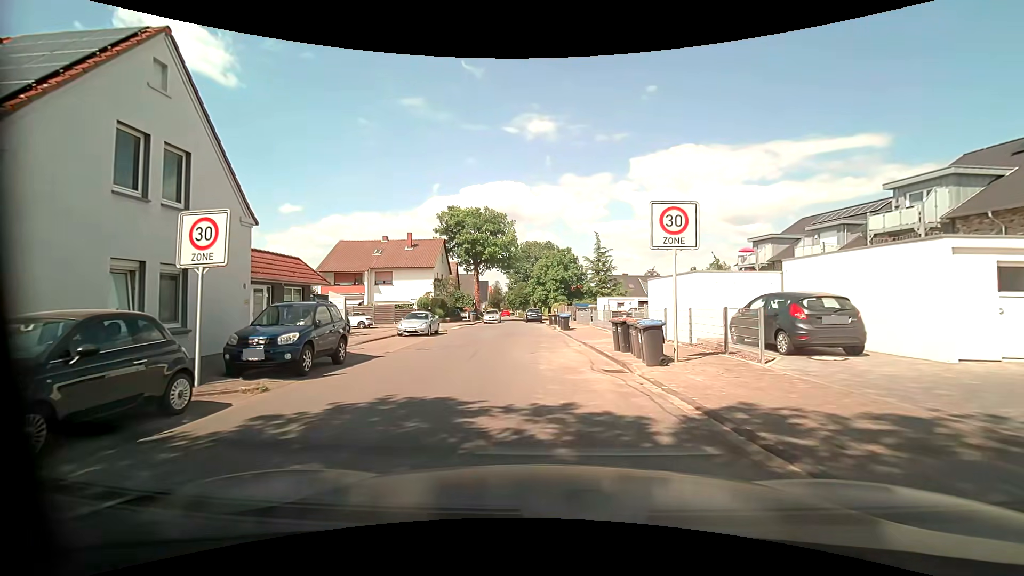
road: unclassified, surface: asphalt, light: Day
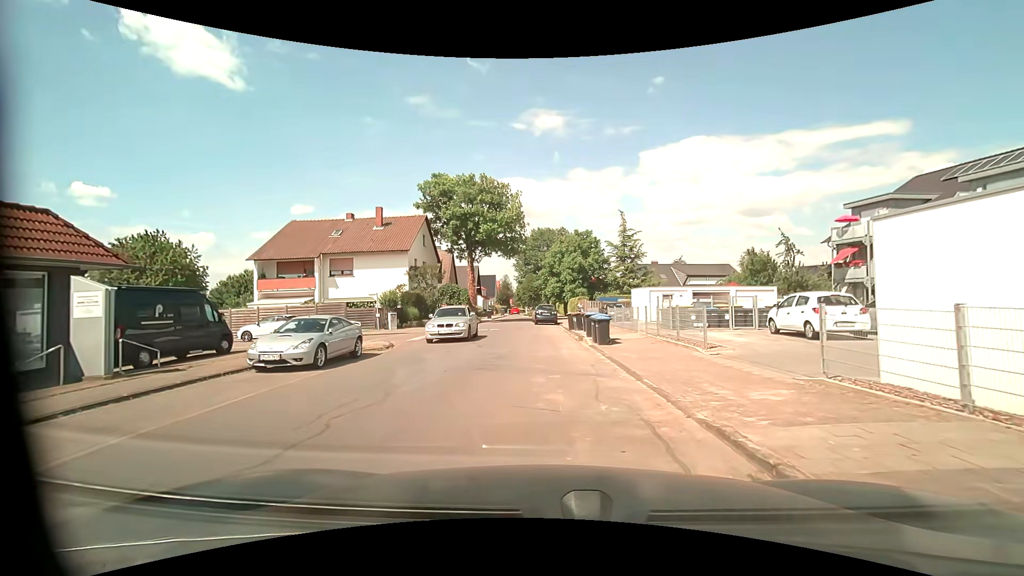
(-0.2, +14.4) m; -2°
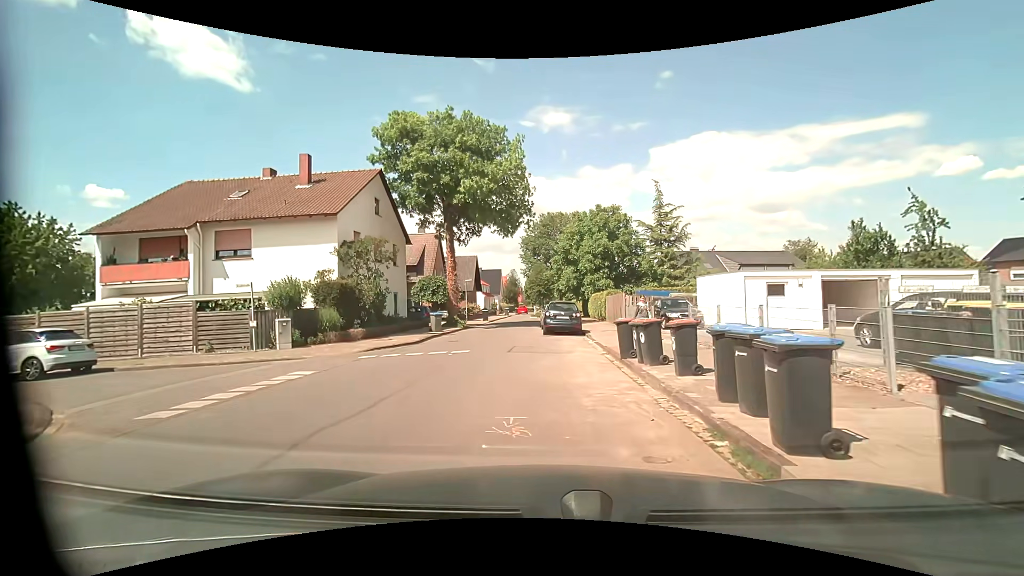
(-0.1, +15.3) m; -2°
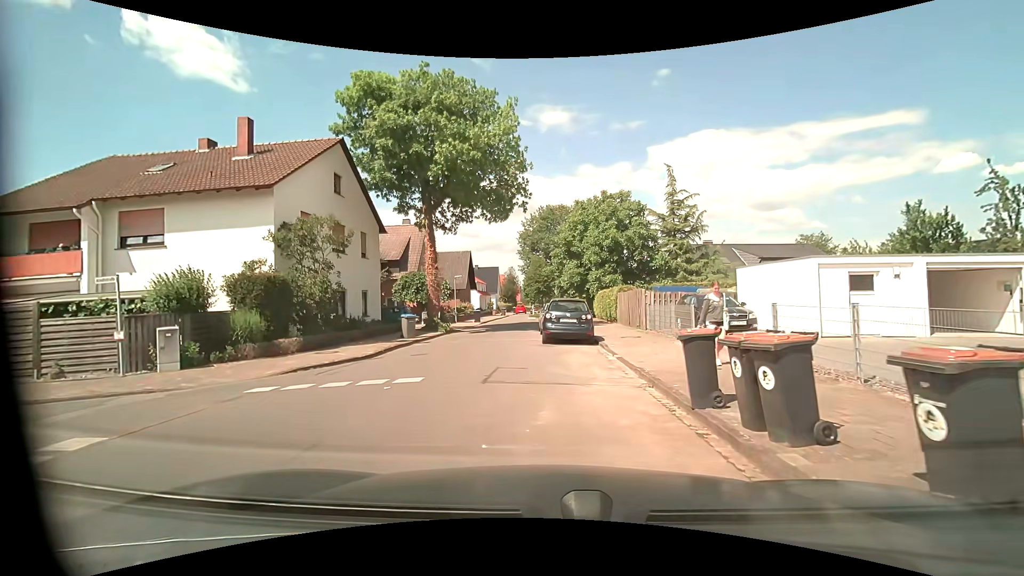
(+0.1, +5.5) m; +1°
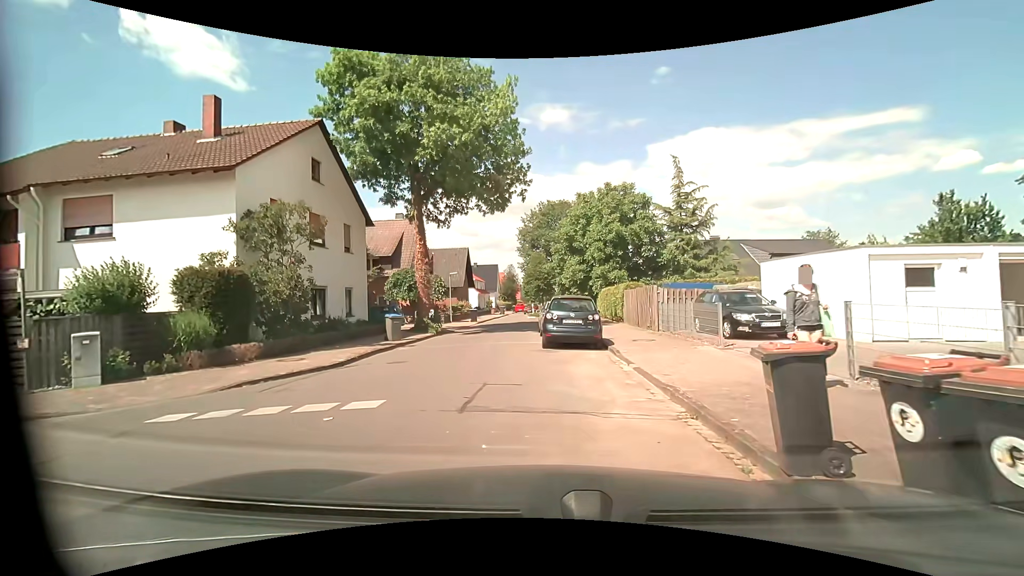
(0.0, +2.2) m; -1°
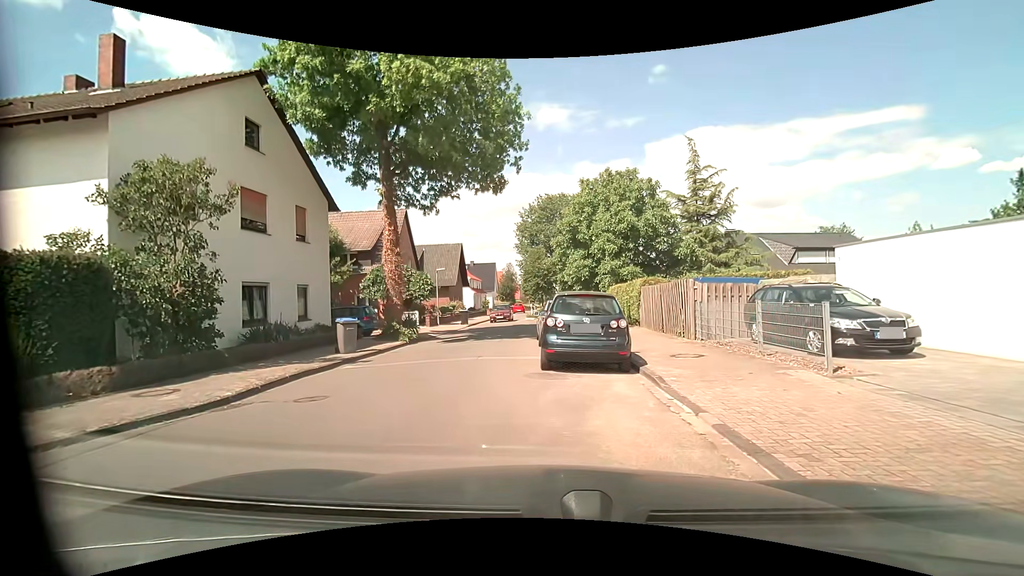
(0.0, +4.5) m; +1°
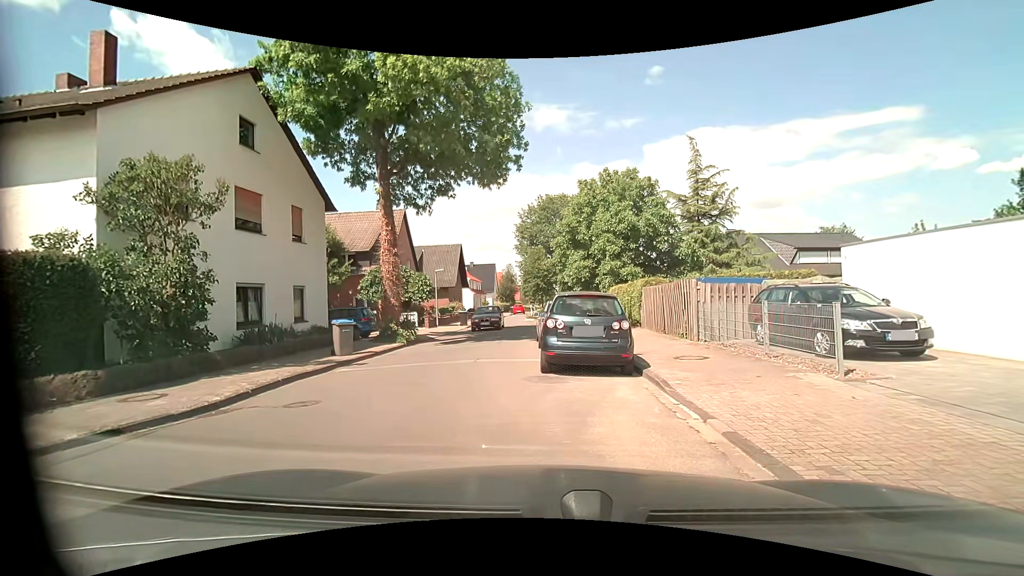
(0.0, +0.3) m; 0°
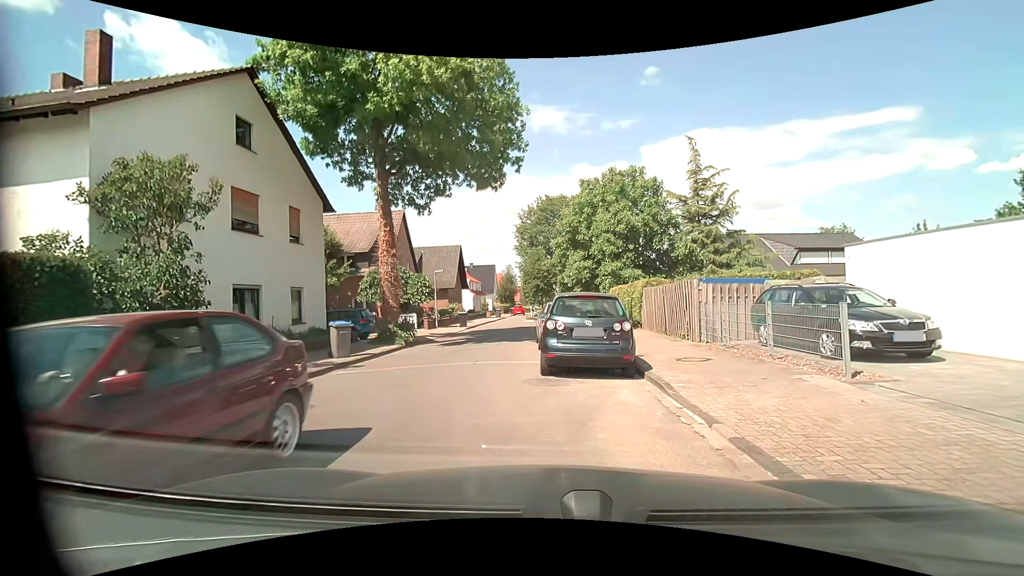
(0.0, +0.2) m; 0°
(-2, +10) (-3, +20) (-4, +30) (-4, +40) (-4, +50) (-2, +59) (-1, +69) (-1, +79) (-1, +89) (-1, +99) m
